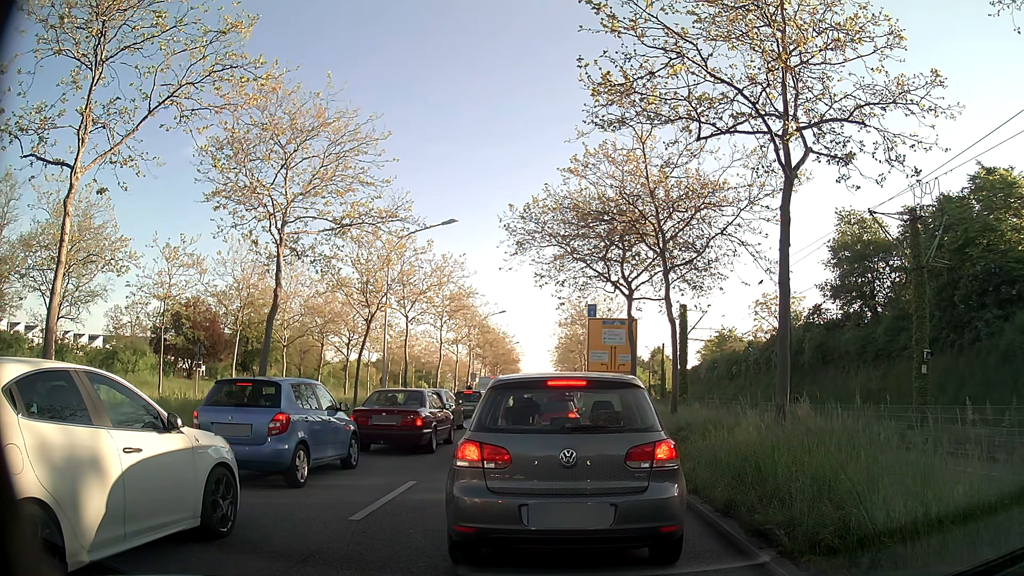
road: primary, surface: asphalt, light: Day
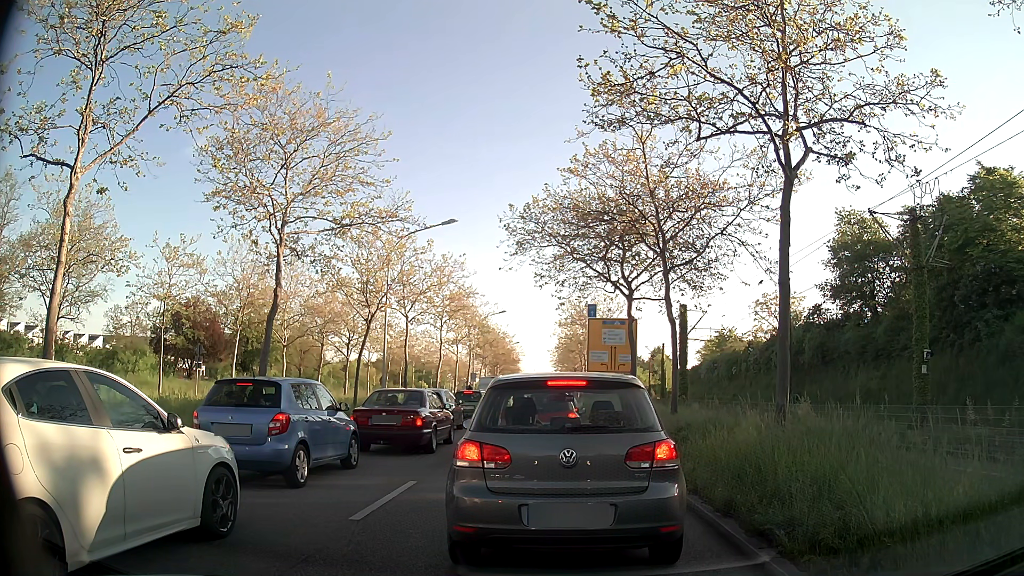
(0.0, 0.0) m; 0°
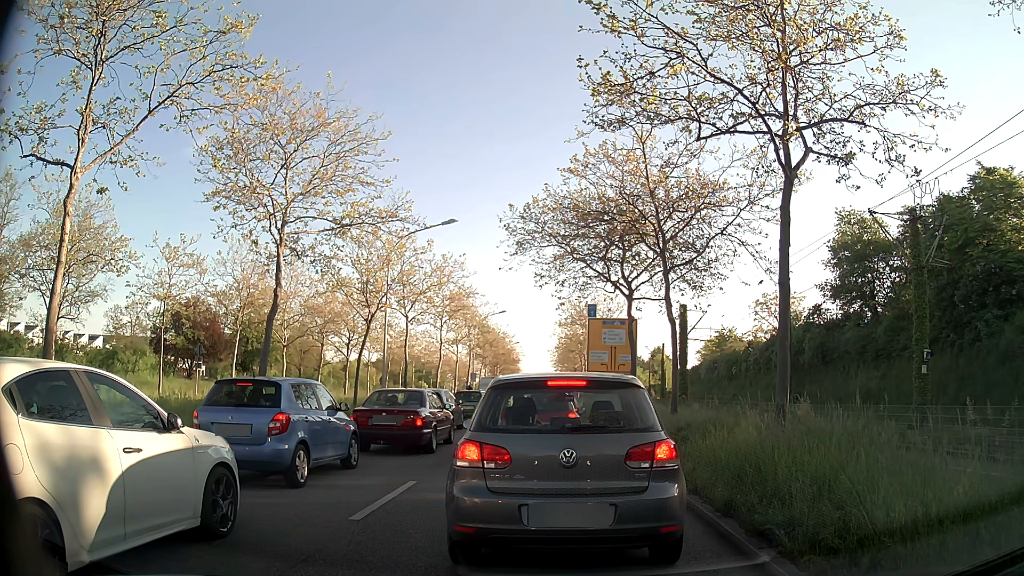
(0.0, 0.0) m; 0°
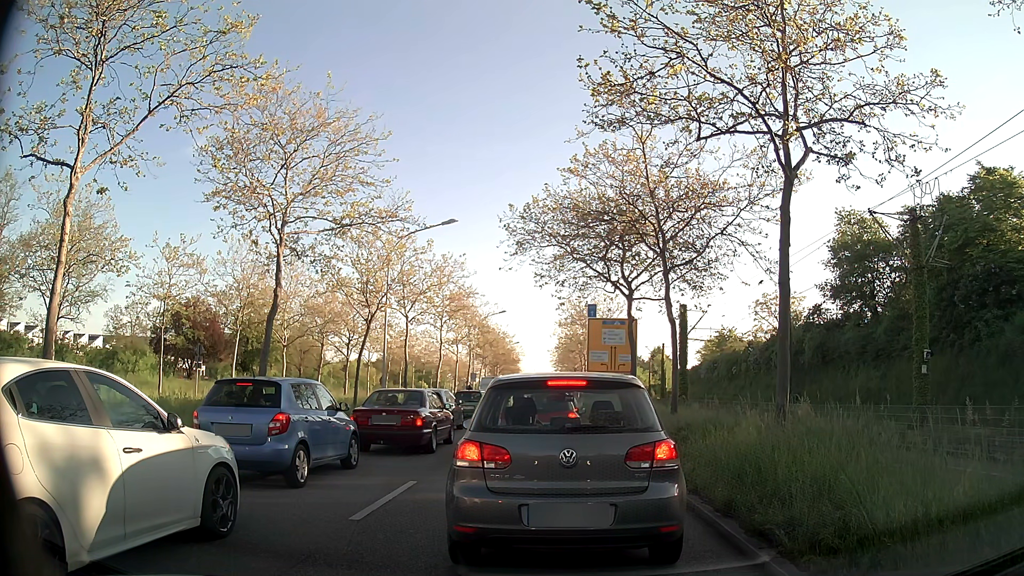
(0.0, 0.0) m; 0°
